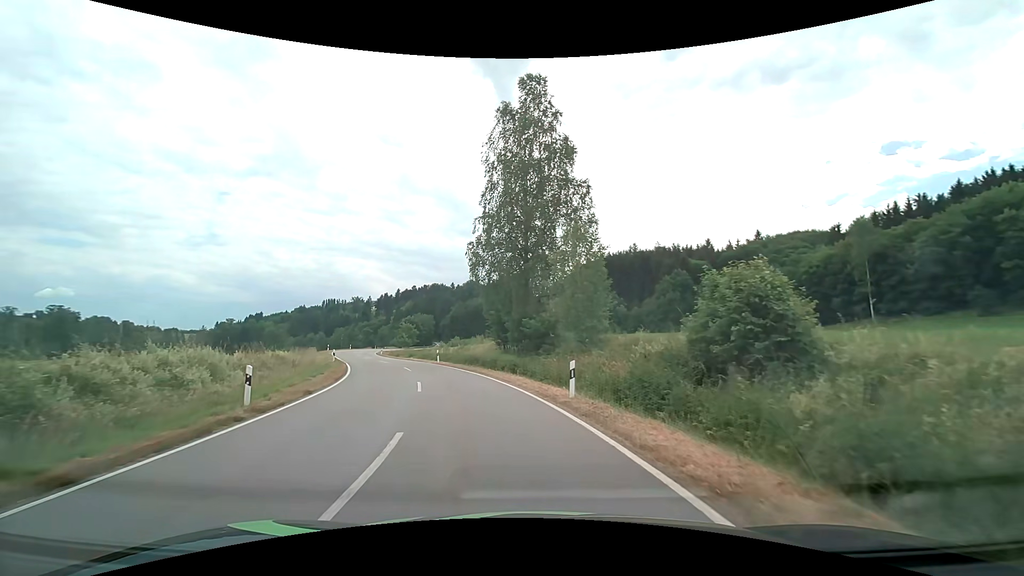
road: tertiary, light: Day
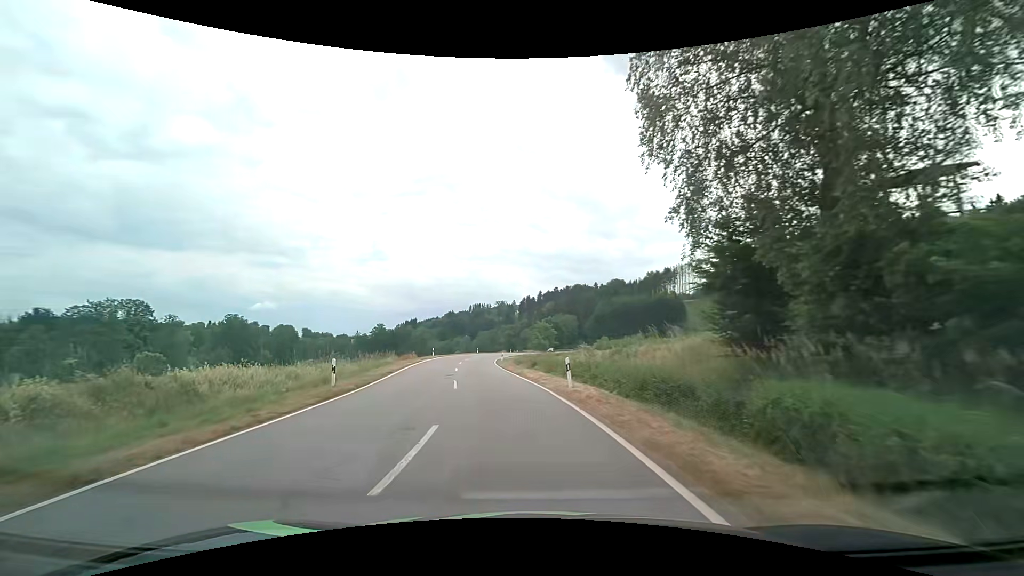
(-3.2, +23.5) m; -16°
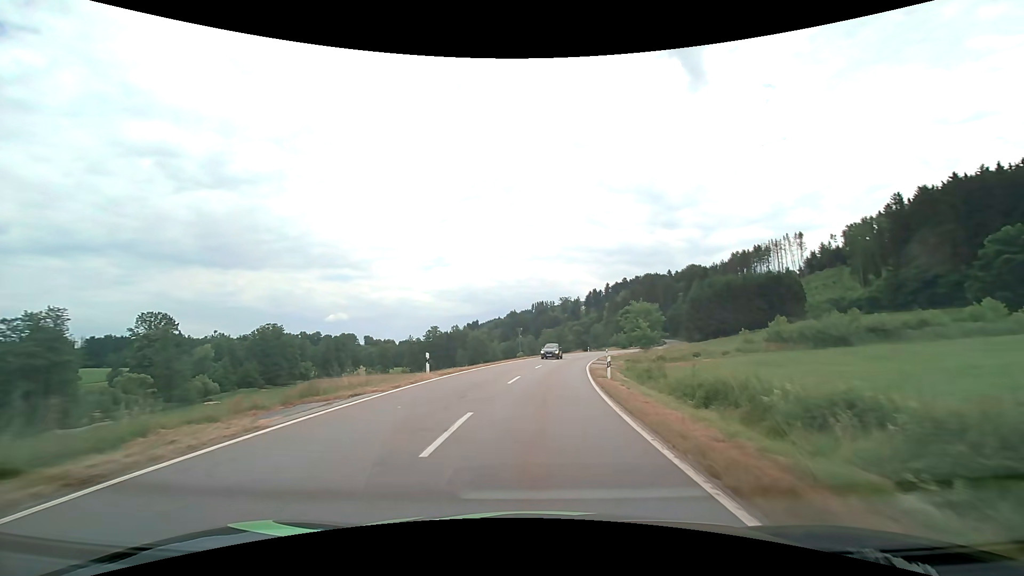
(-3.9, +35.3) m; -8°
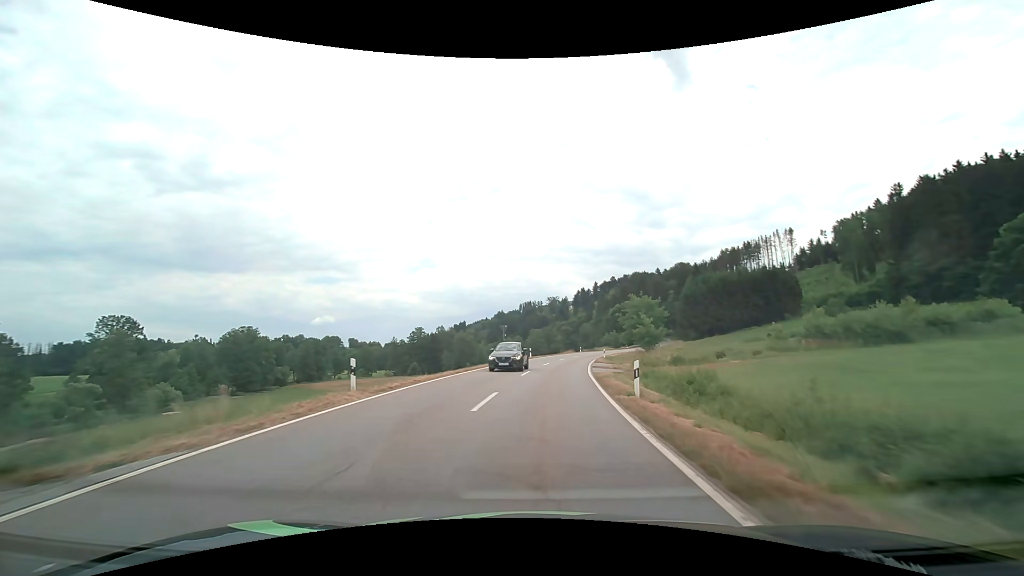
(+0.1, +7.8) m; +1°
